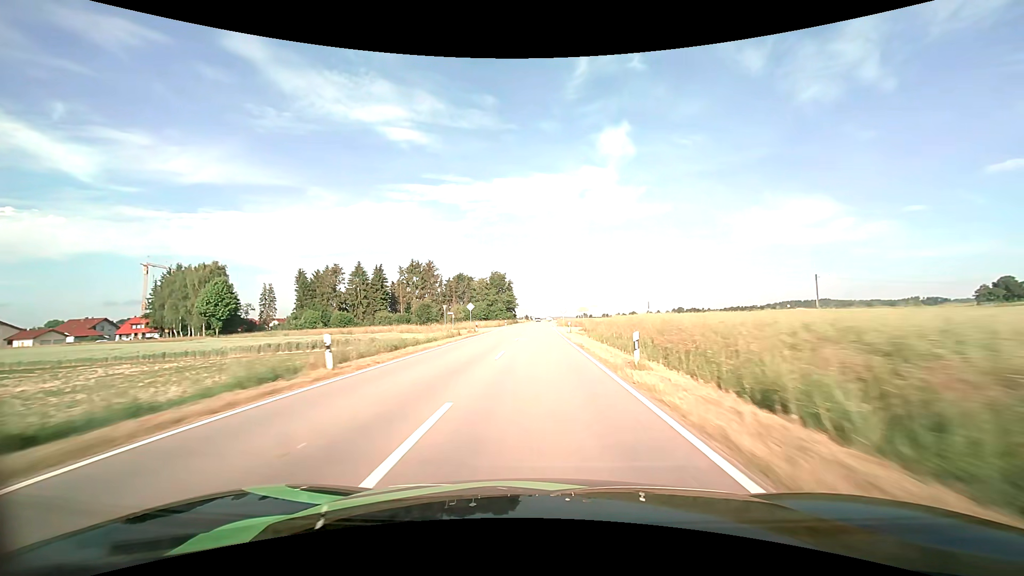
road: tertiary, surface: asphalt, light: Day
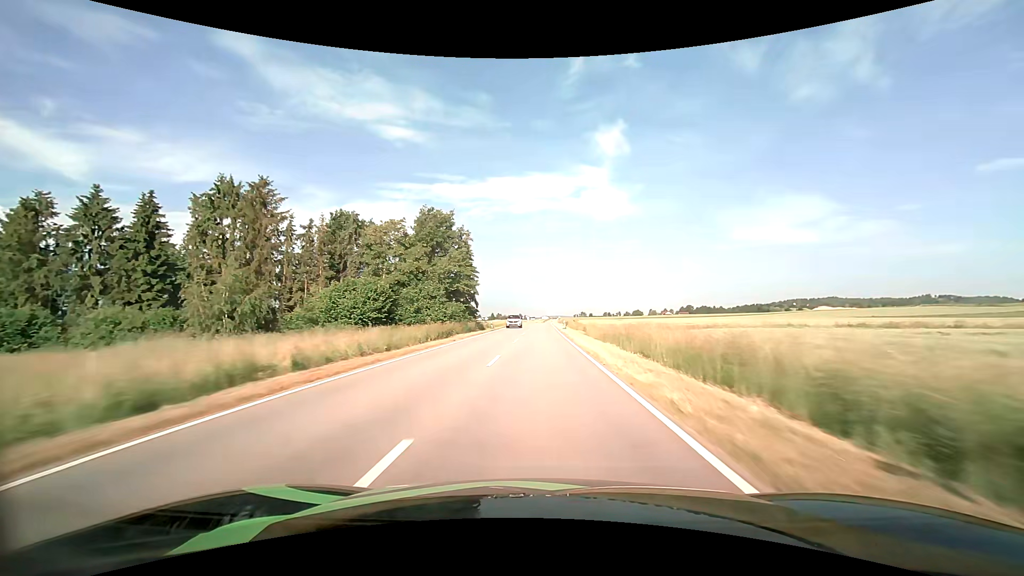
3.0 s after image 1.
(+0.2, +77.3) m; 0°
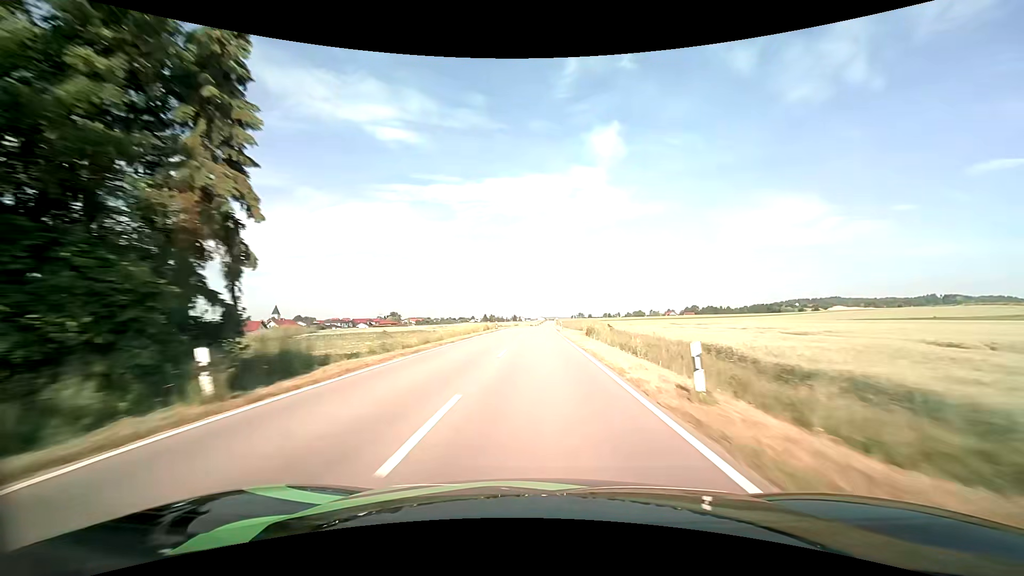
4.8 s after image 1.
(+0.2, +46.4) m; +1°
(0, +10) (0, +20) (0, +30) (0, +40) (0, +50) (0, +60) (0, +70) (0, +80) (0, +90) (+1, +100) m
